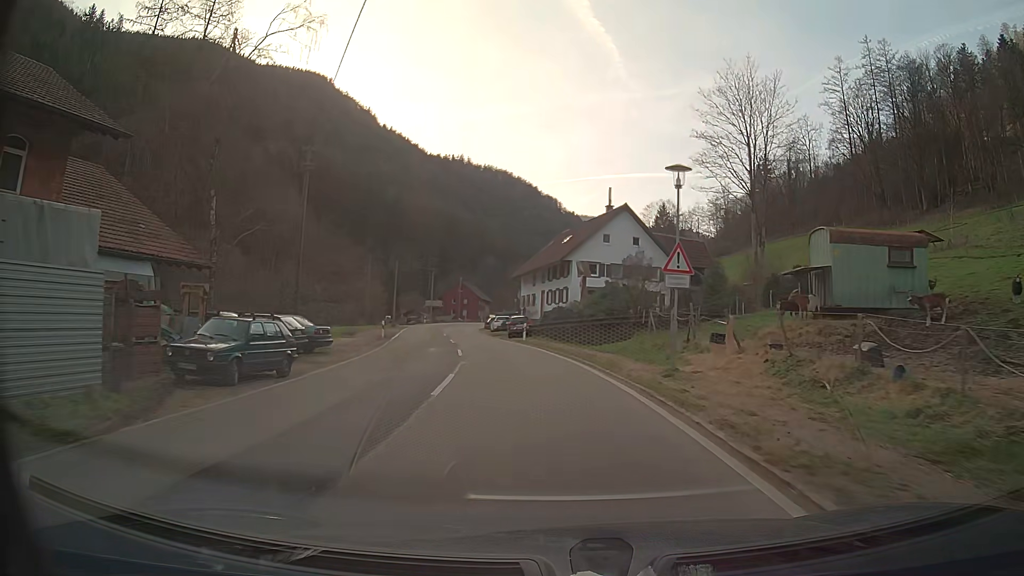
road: secondary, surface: asphalt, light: Day
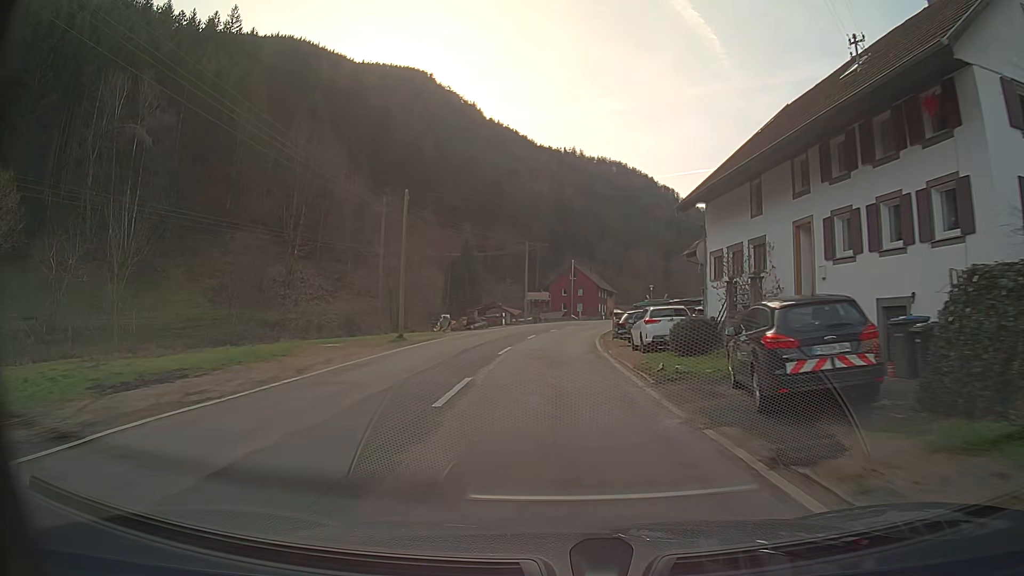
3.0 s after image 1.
(-3.6, +38.5) m; -9°
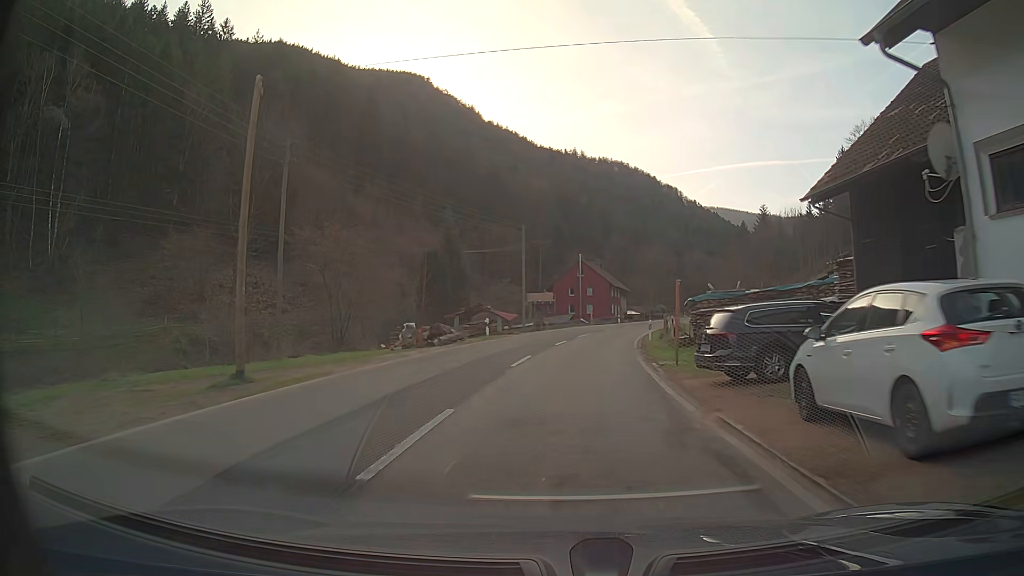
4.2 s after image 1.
(-0.1, +16.0) m; 0°
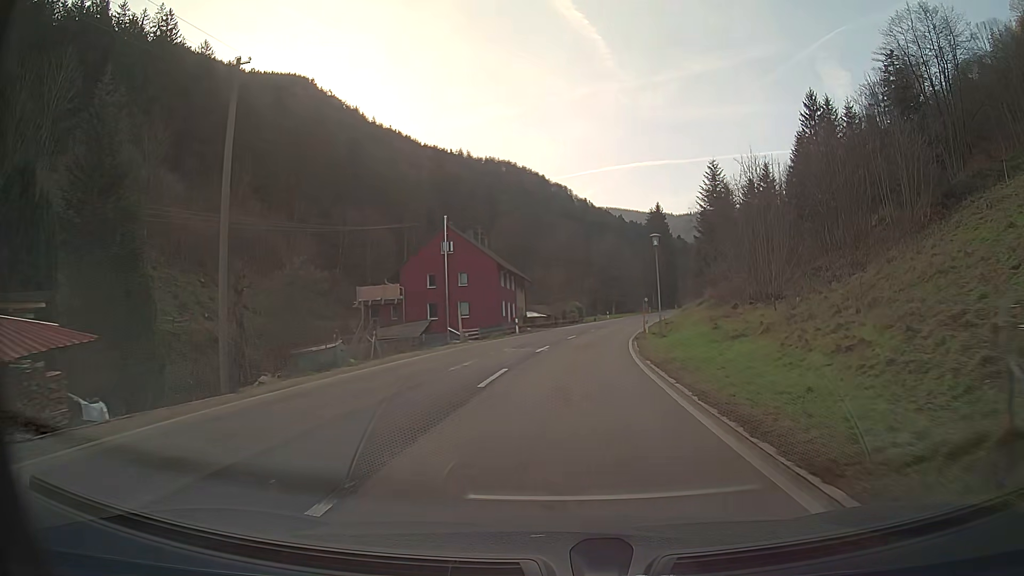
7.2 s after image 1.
(+3.6, +40.2) m; +10°
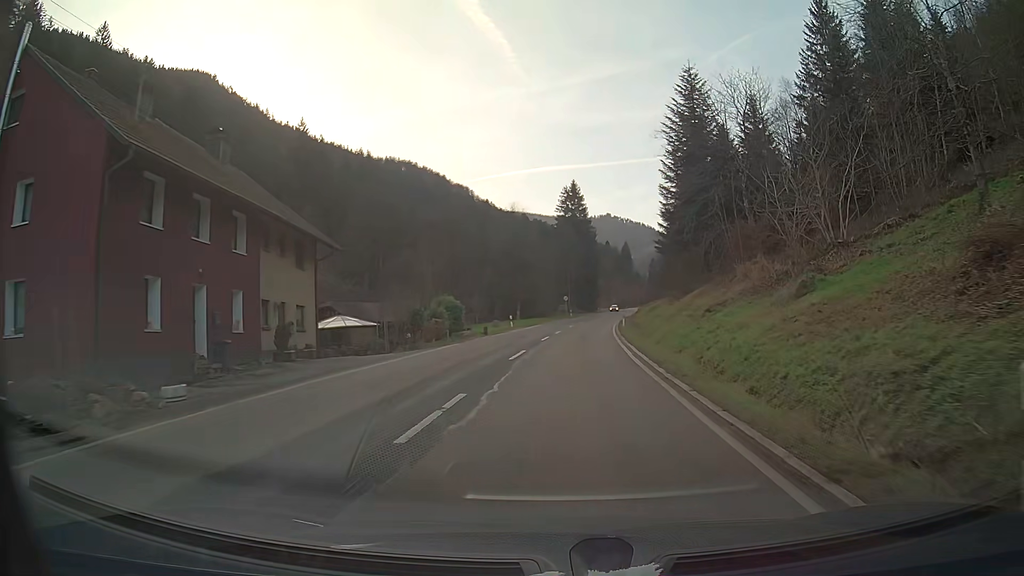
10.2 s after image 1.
(+2.8, +40.9) m; +8°
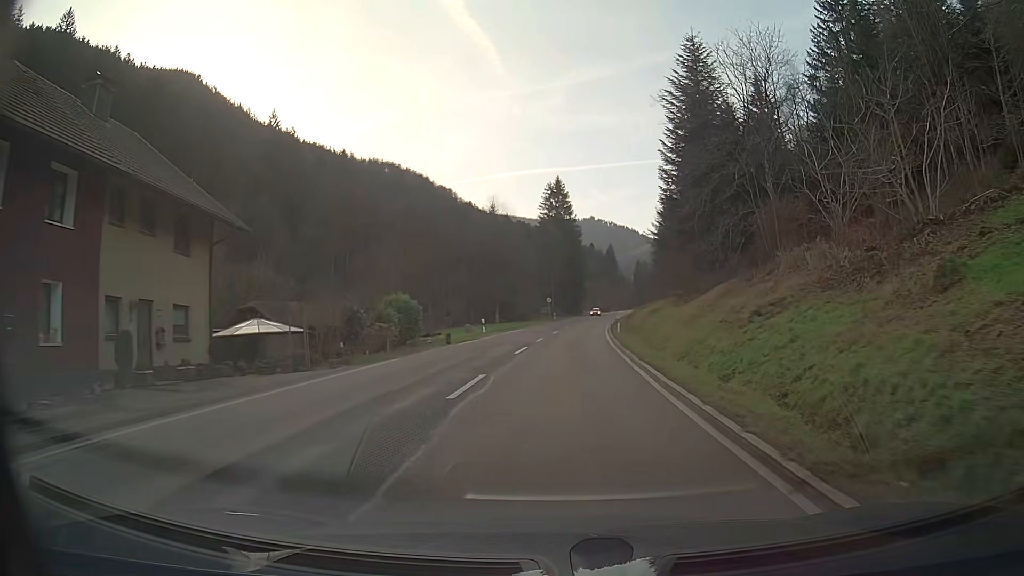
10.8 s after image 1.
(+0.1, +8.3) m; +1°
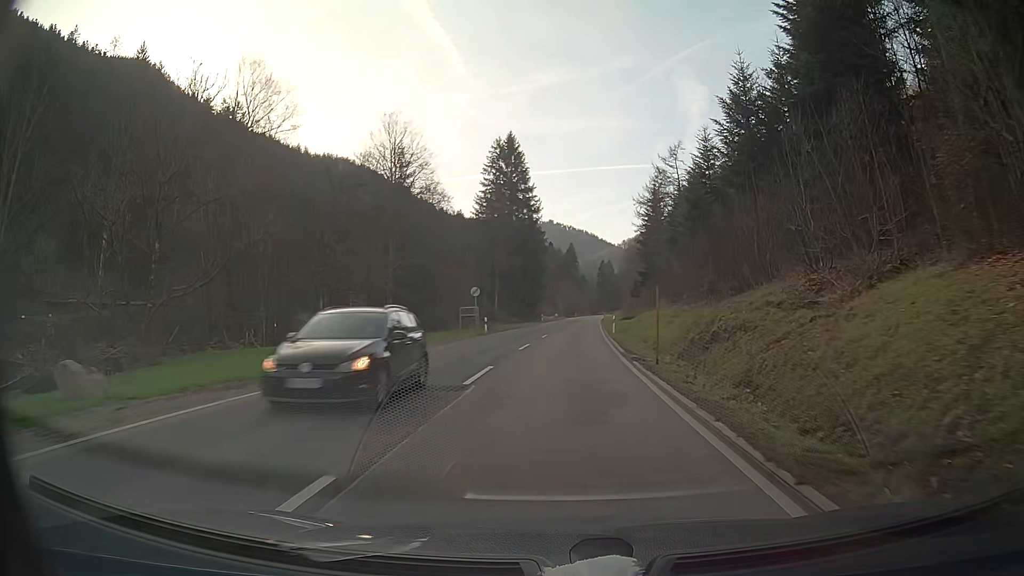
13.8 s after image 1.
(+1.4, +41.9) m; +3°
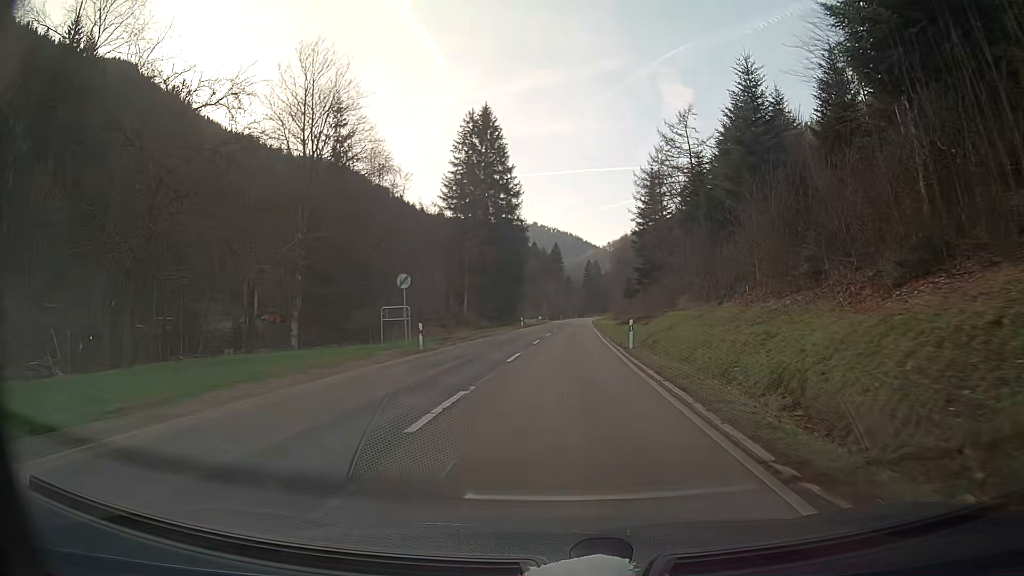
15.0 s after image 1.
(+0.2, +16.9) m; +1°
